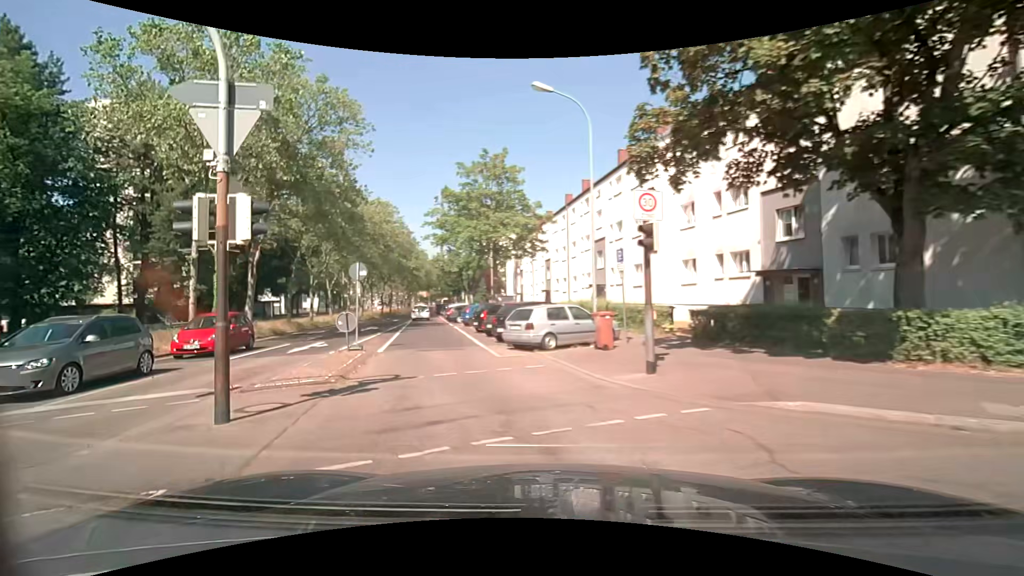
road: tertiary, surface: asphalt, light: Day
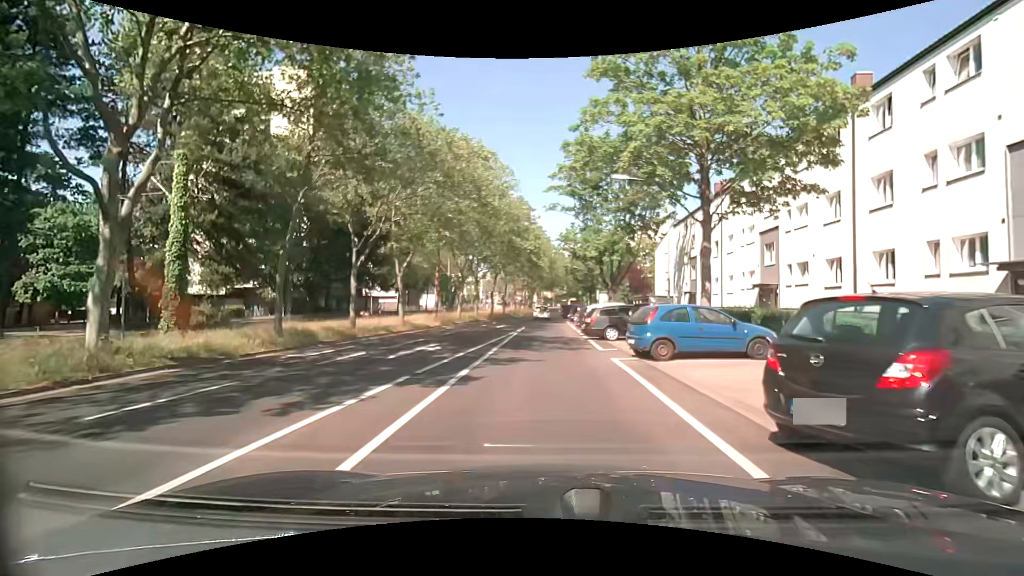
(-4.3, +19.9) m; -16°
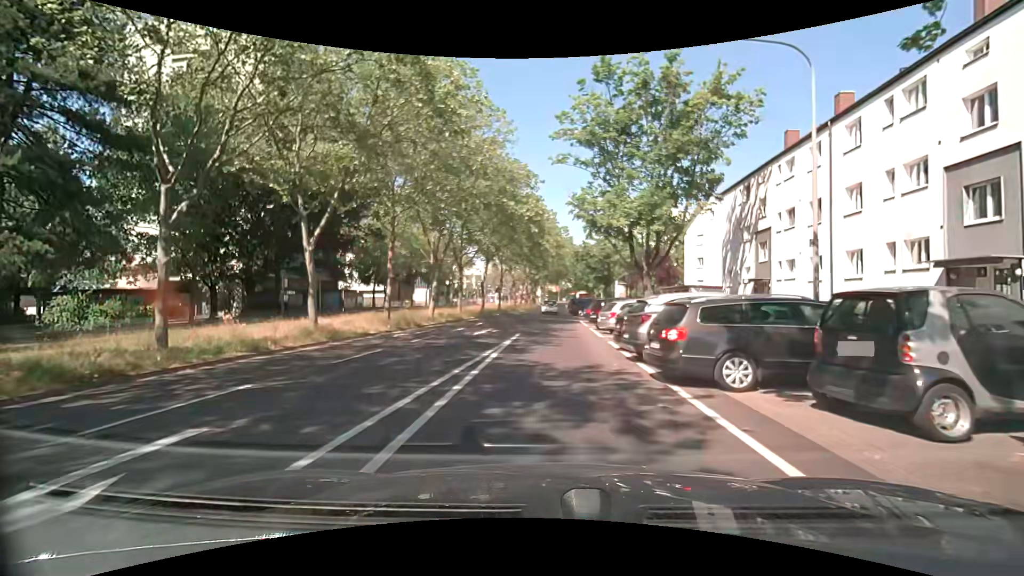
(+0.3, +13.0) m; +1°
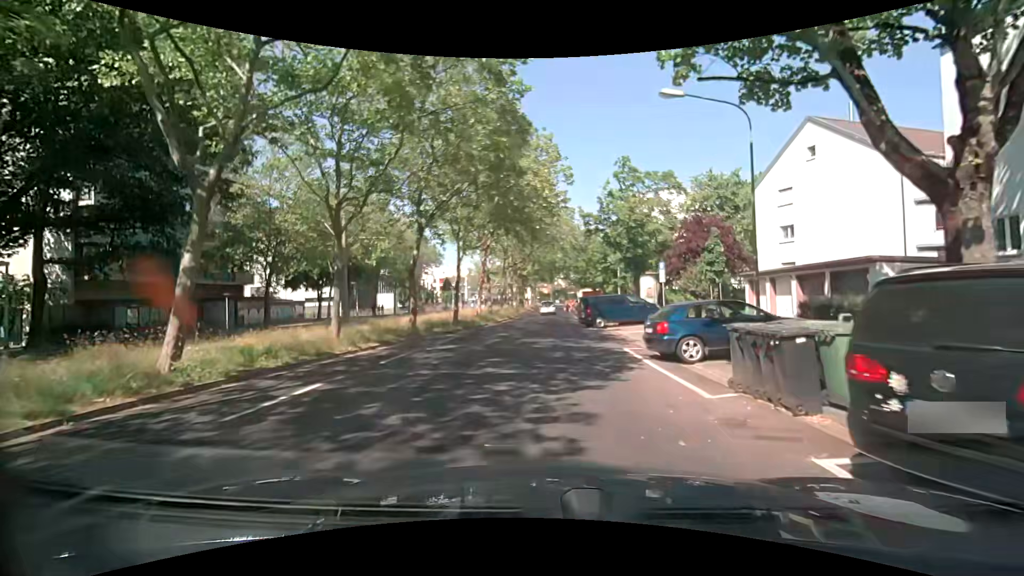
(+0.1, +22.8) m; +2°
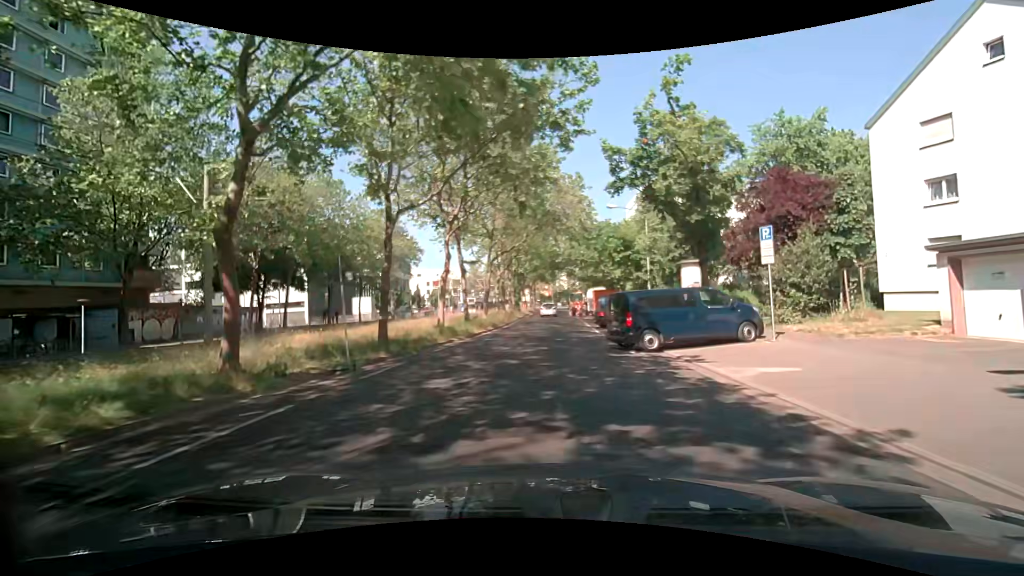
(-0.1, +13.7) m; 0°
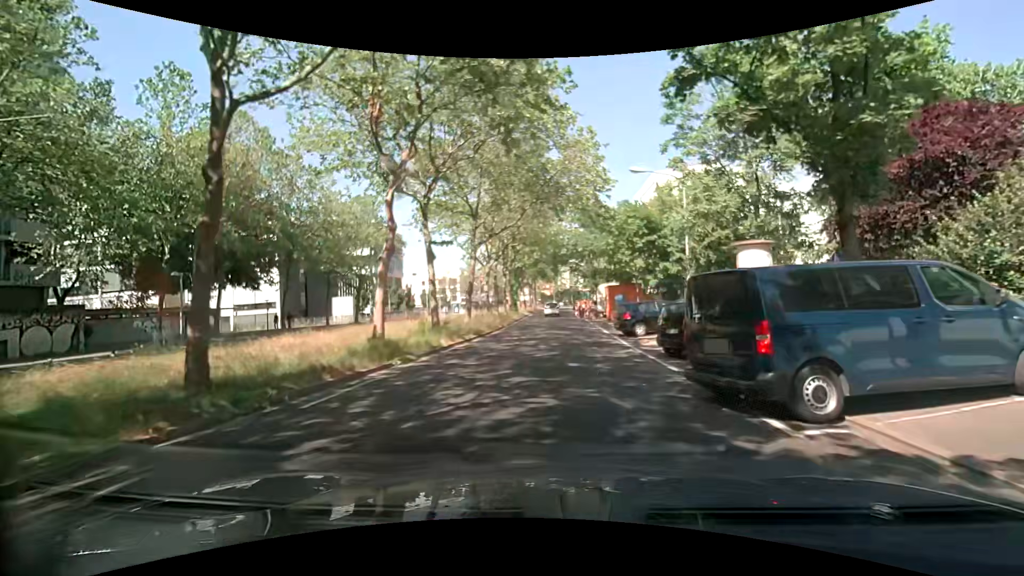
(0.0, +9.1) m; 0°
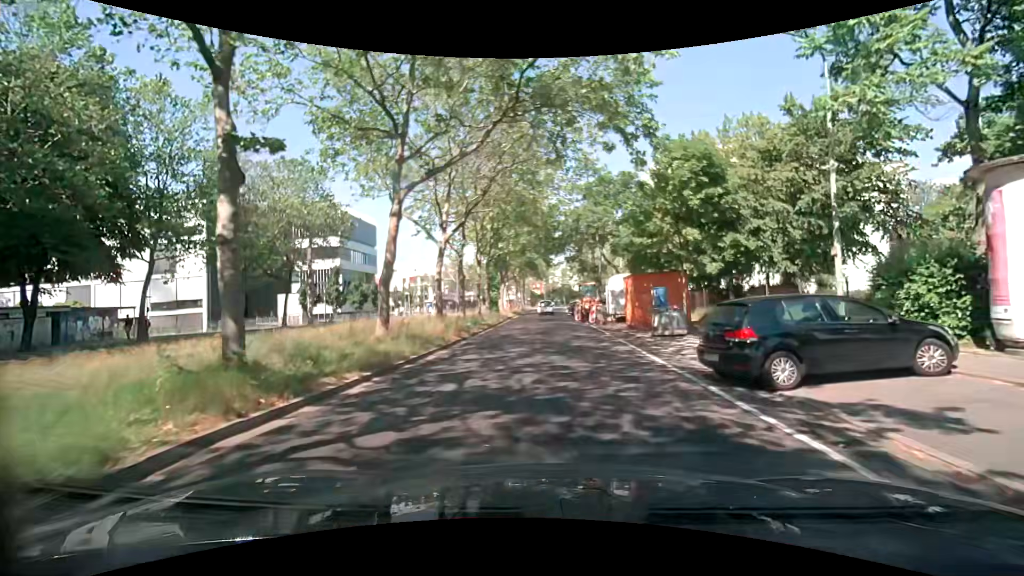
(+0.1, +13.5) m; +1°
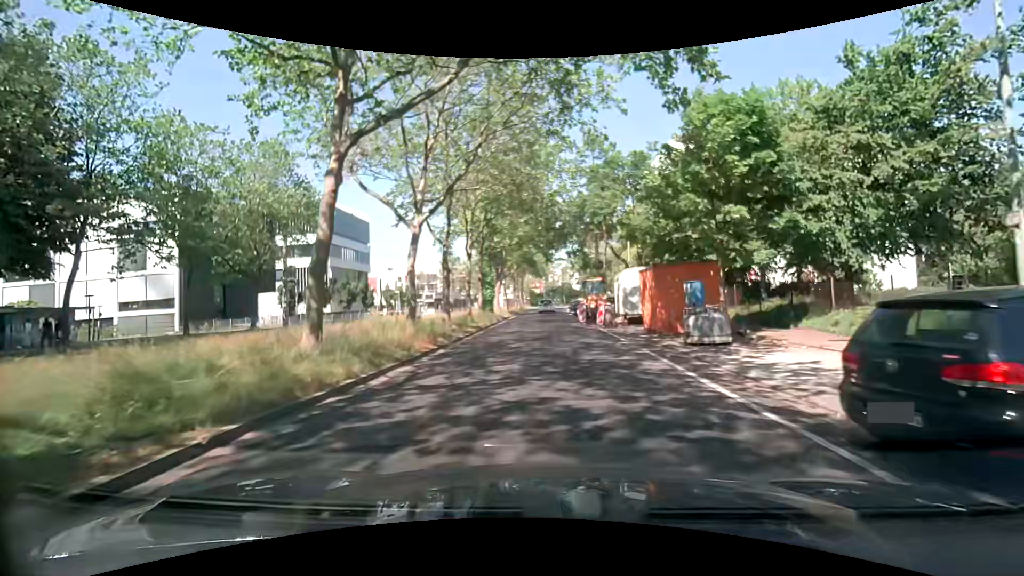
(0.0, +4.5) m; +1°
